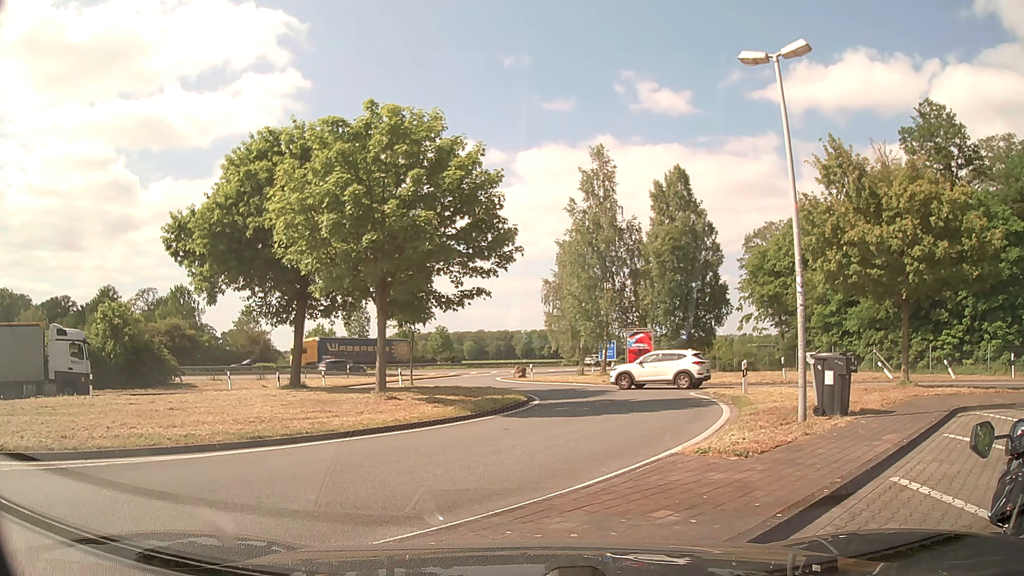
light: Day
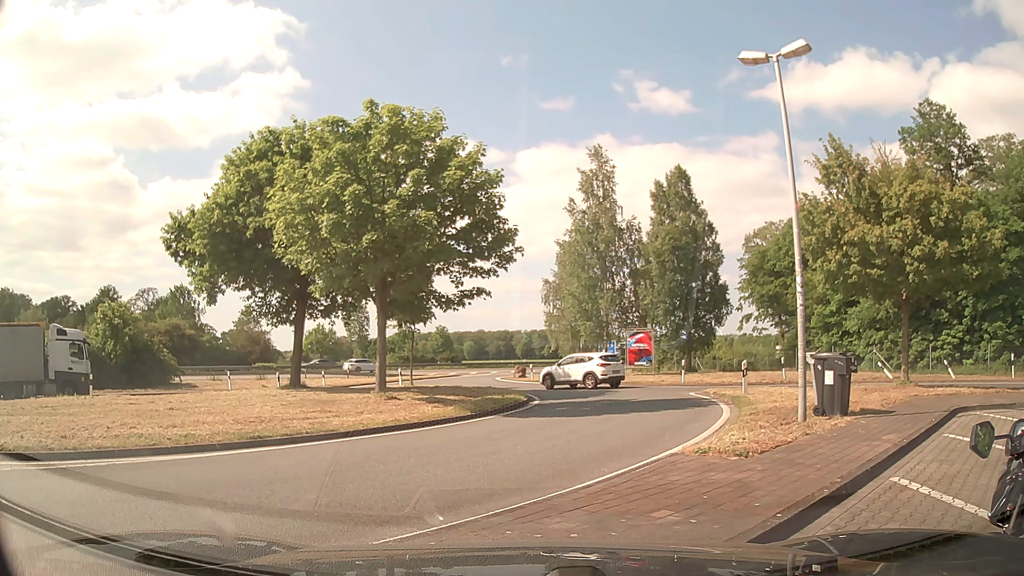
(0.0, 0.0) m; 0°
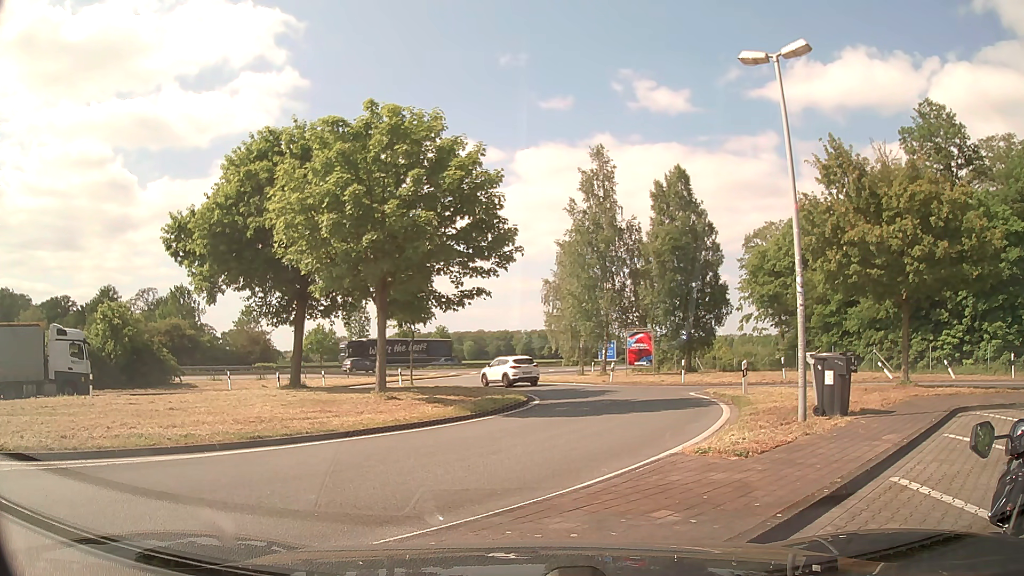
(0.0, 0.0) m; 0°
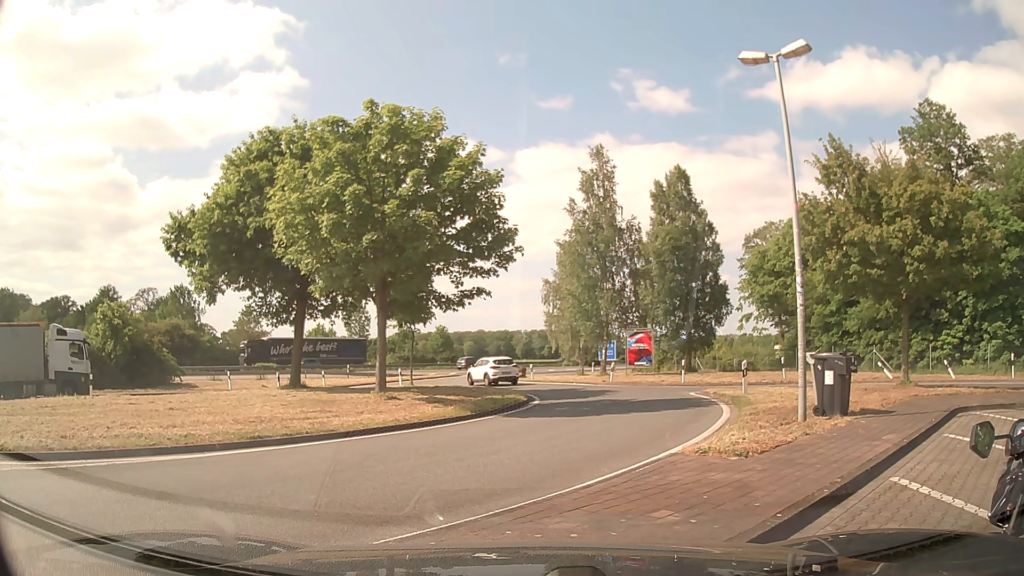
(0.0, 0.0) m; 0°
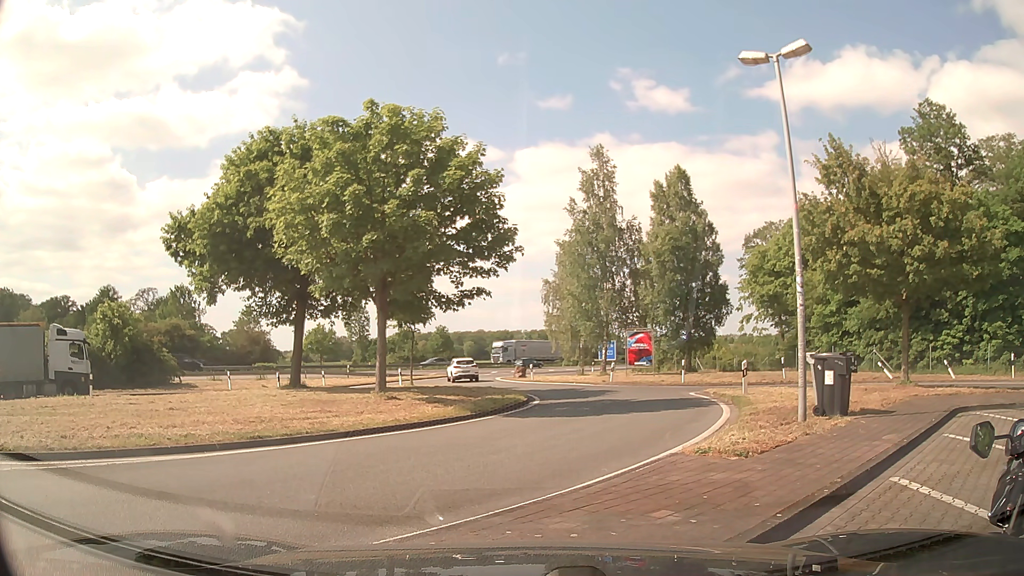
(0.0, 0.0) m; 0°
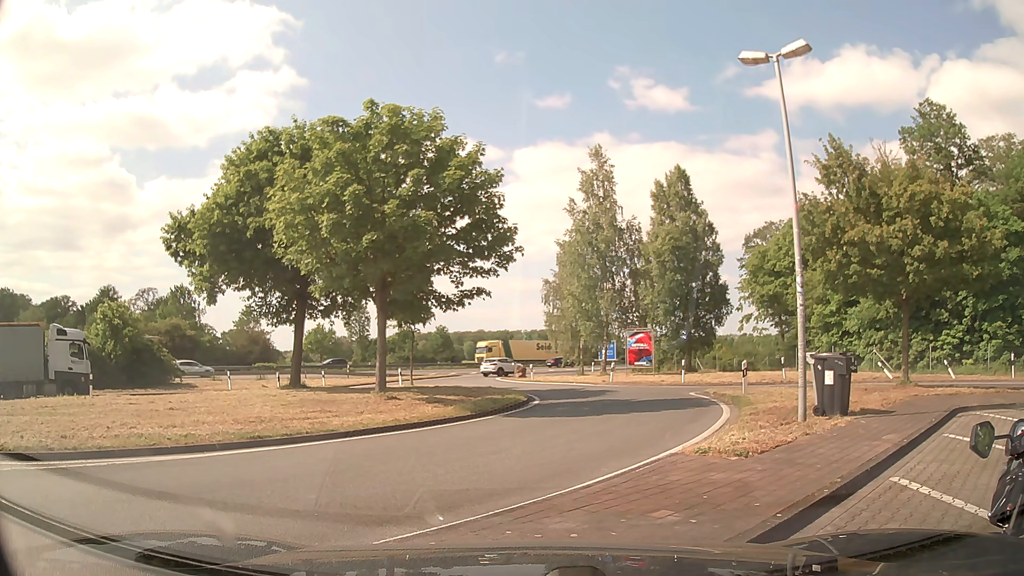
(0.0, 0.0) m; 0°
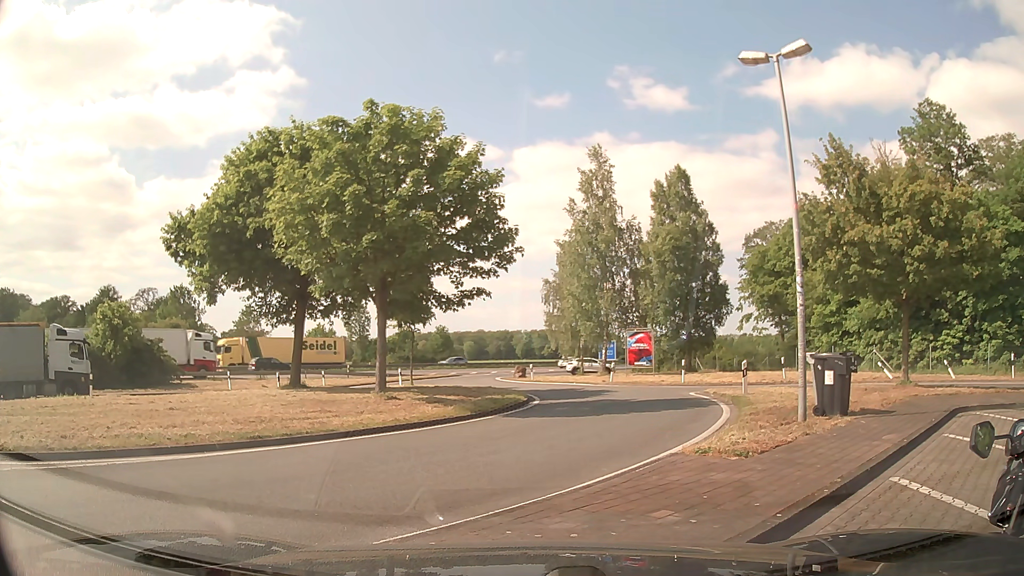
(0.0, 0.0) m; 0°
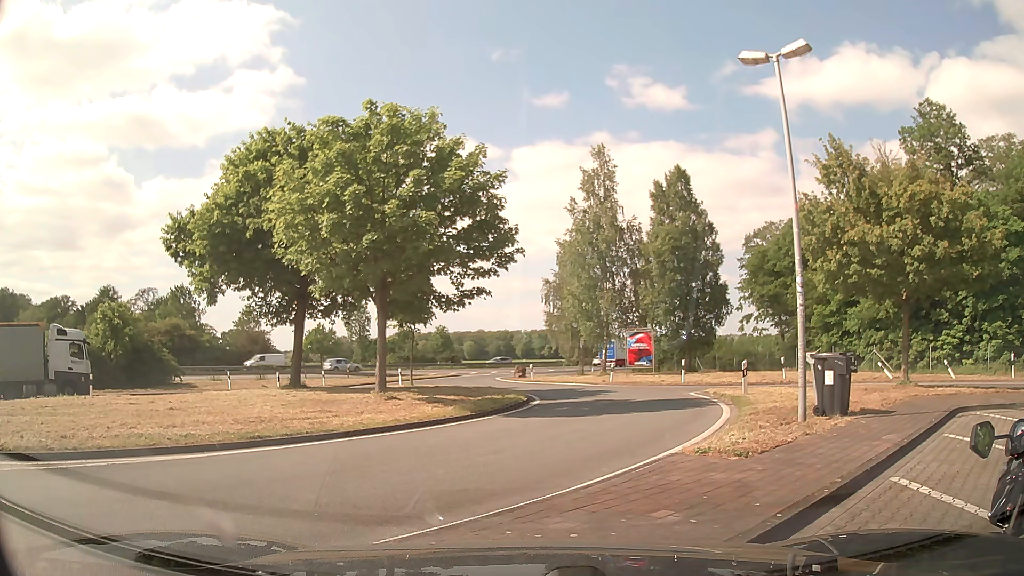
(0.0, 0.0) m; 0°
